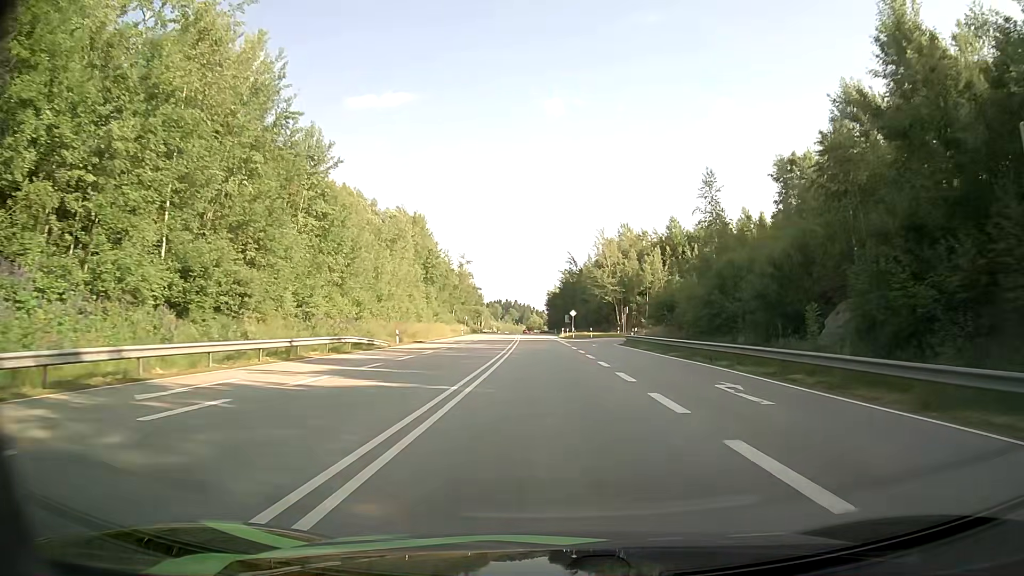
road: primary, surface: asphalt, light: Day
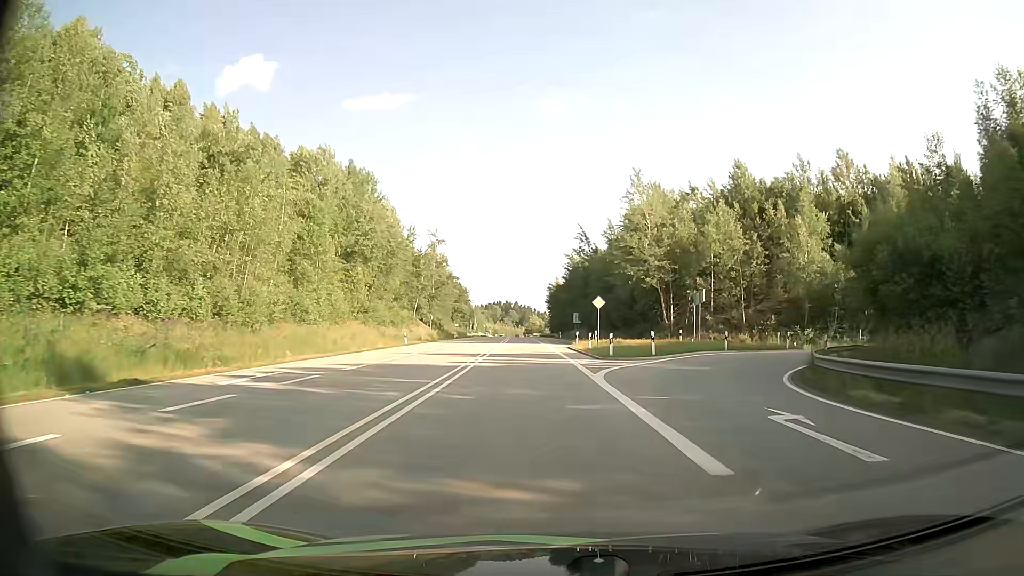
(-0.2, +40.2) m; 0°
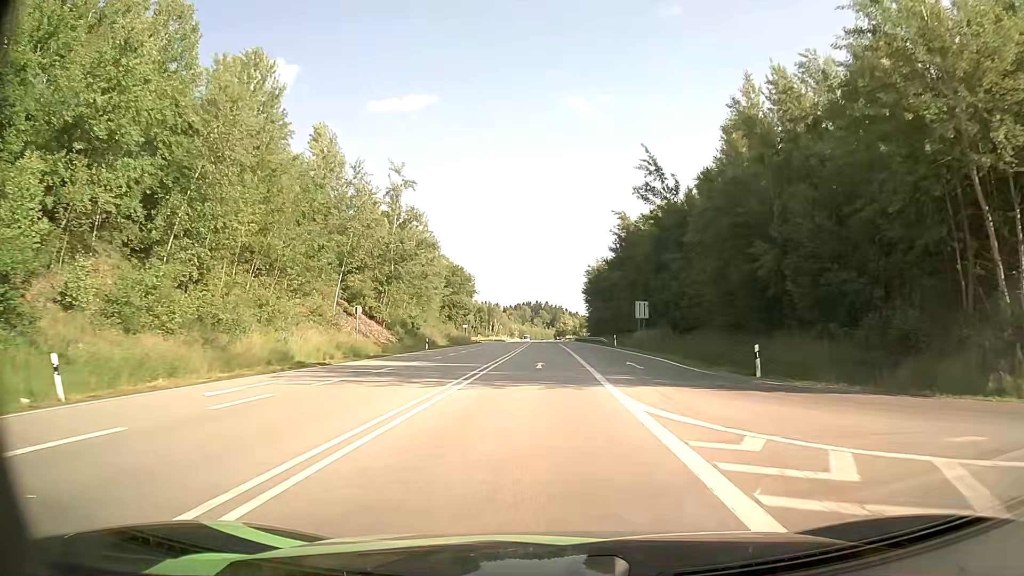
(-1.1, +46.7) m; -3°
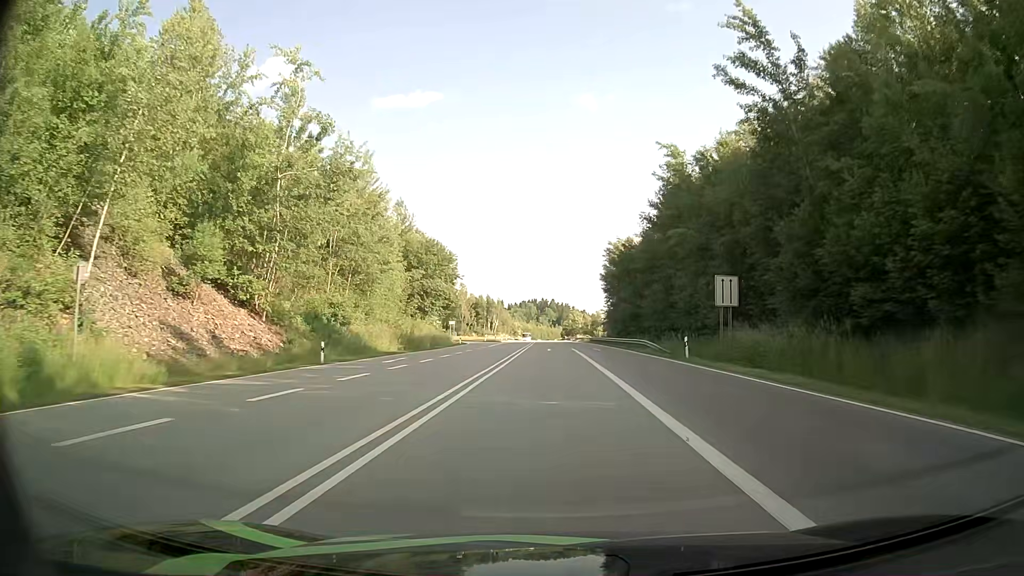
(-0.2, +29.3) m; -1°
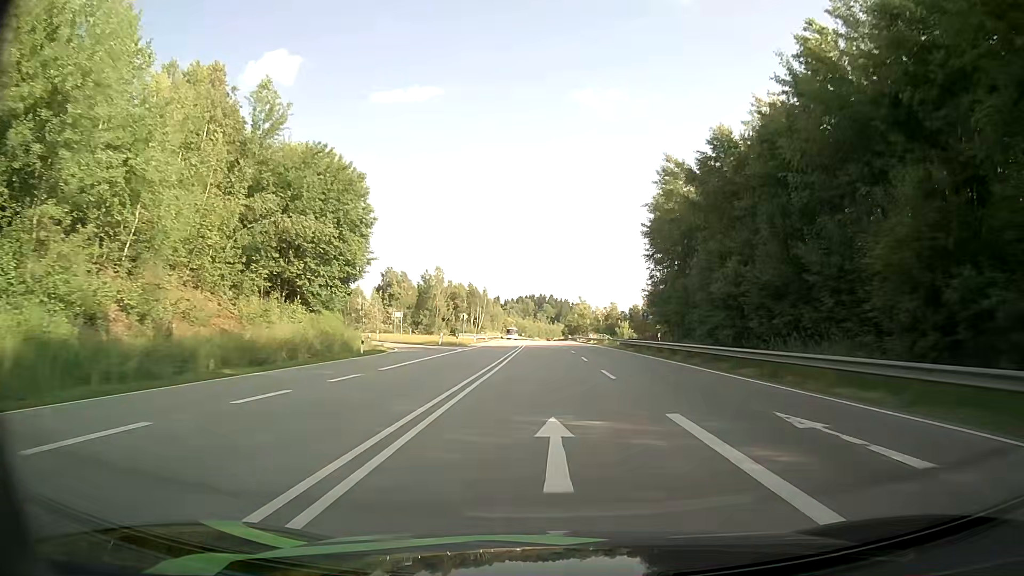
(-0.1, +43.3) m; 0°
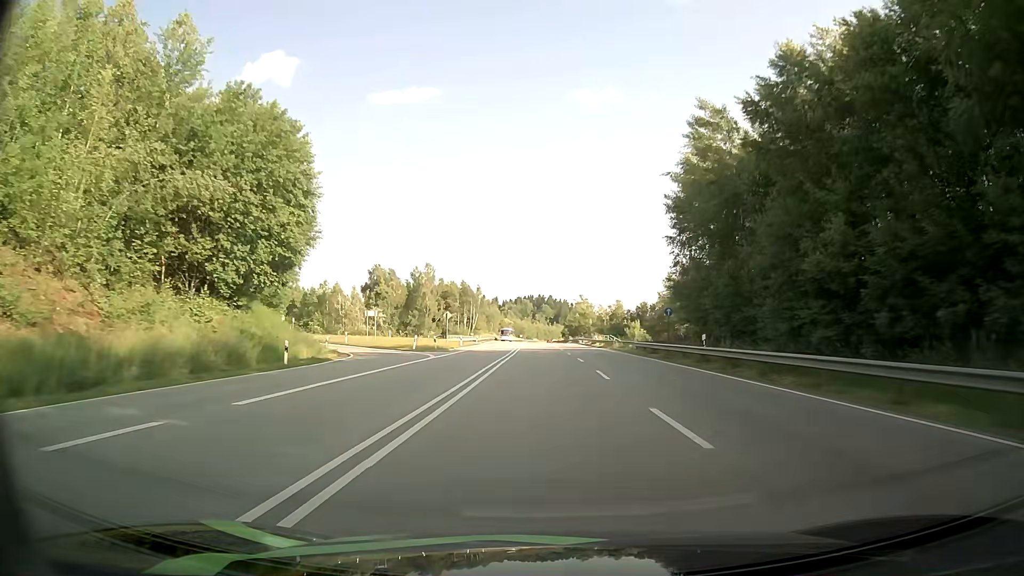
(0.0, +11.6) m; 0°
(0, +10) (0, +20) (0, +30) (0, +40) (0, +50) (0, +60) (0, +70) (+1, +80) (+1, +90) (+1, +100) m
